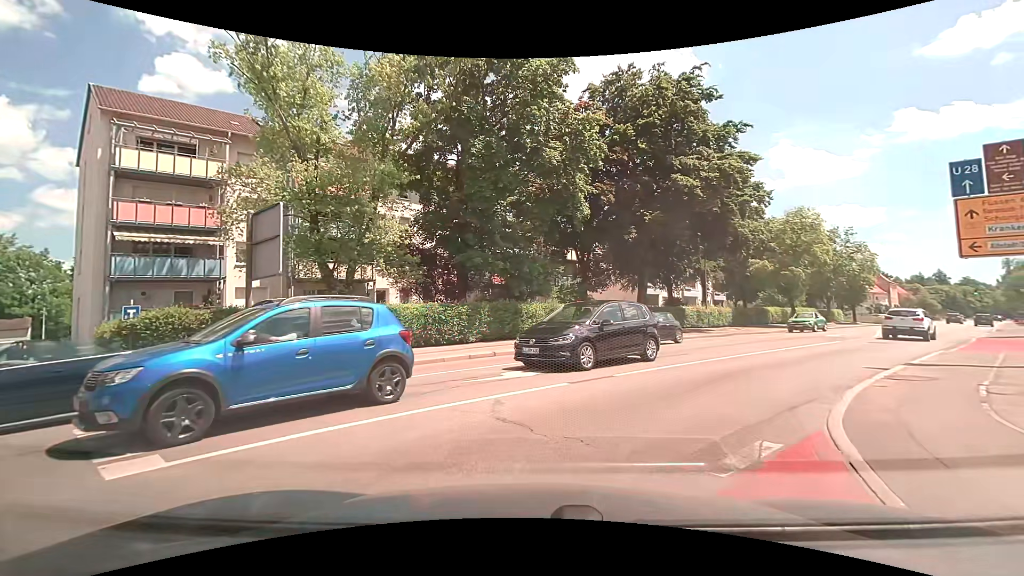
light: Day
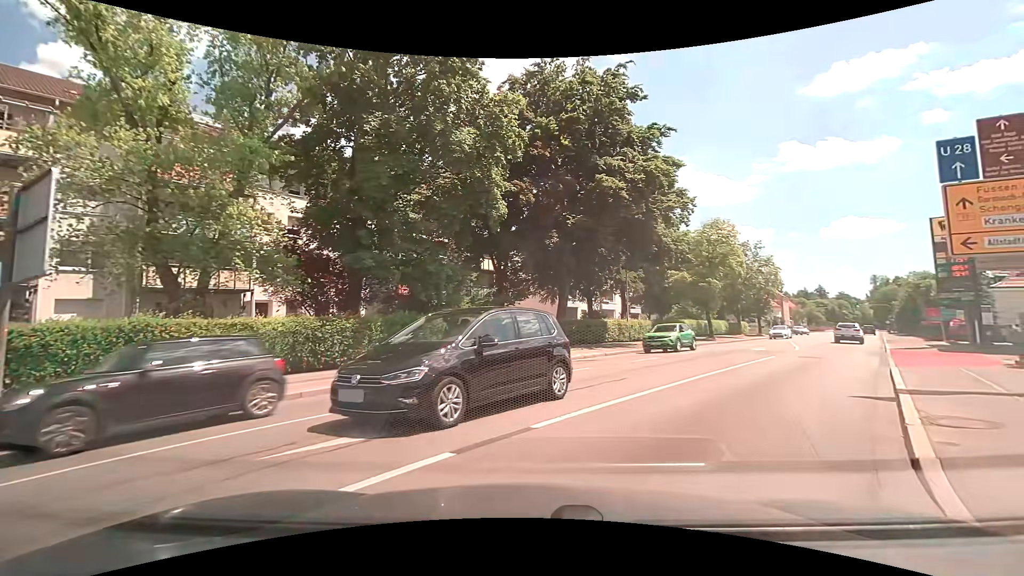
(+0.3, +4.0) m; +11°
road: secondary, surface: asphalt
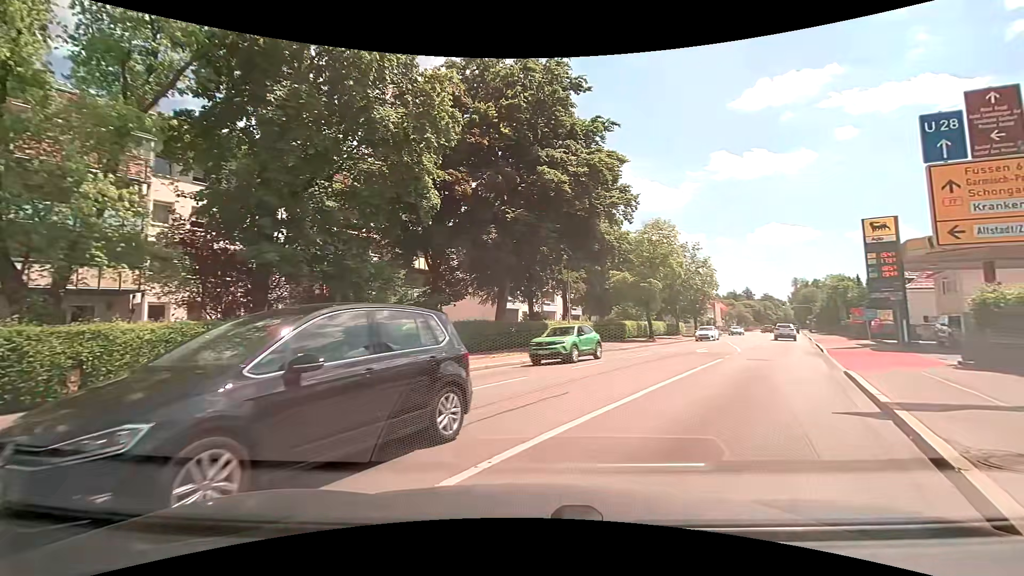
(+0.1, +2.3) m; +6°
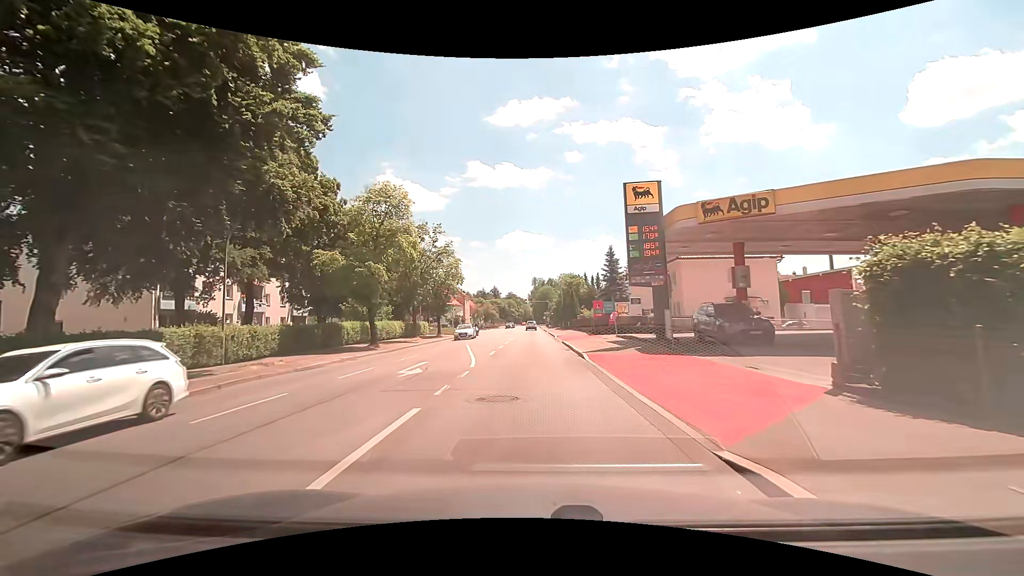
(+4.2, +12.2) m; +27°
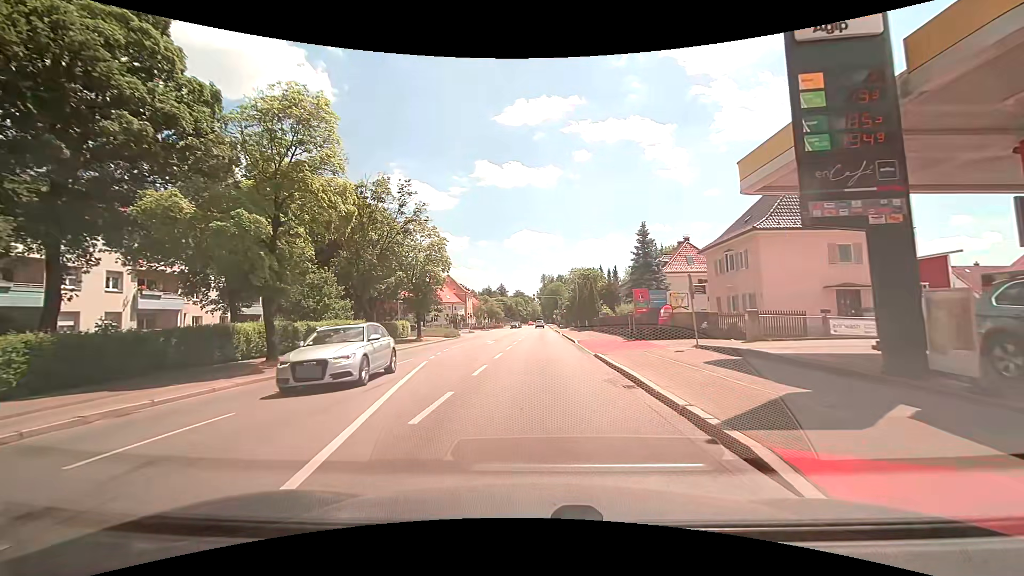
(-0.2, +14.7) m; -1°
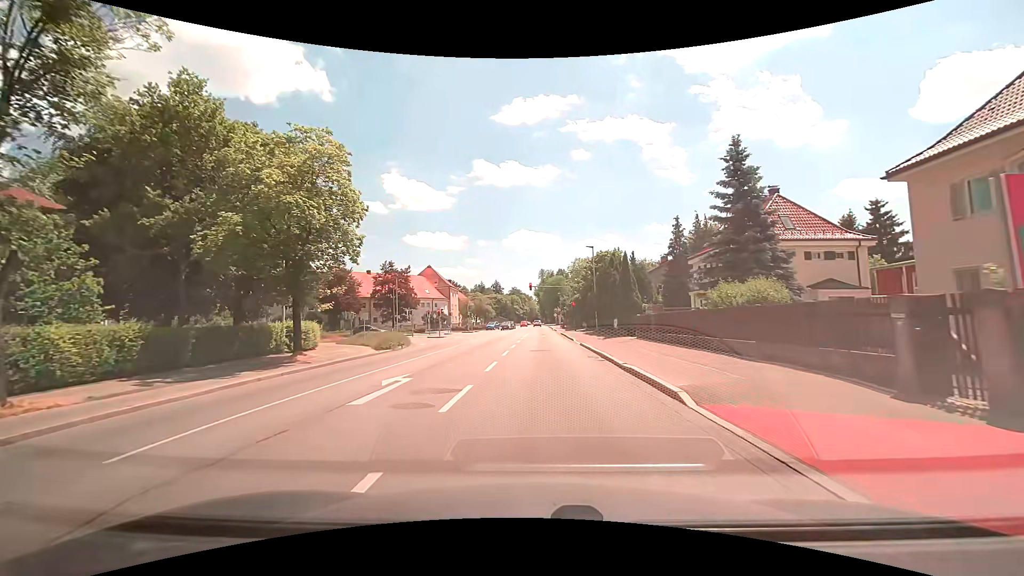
(-0.1, +23.3) m; 0°
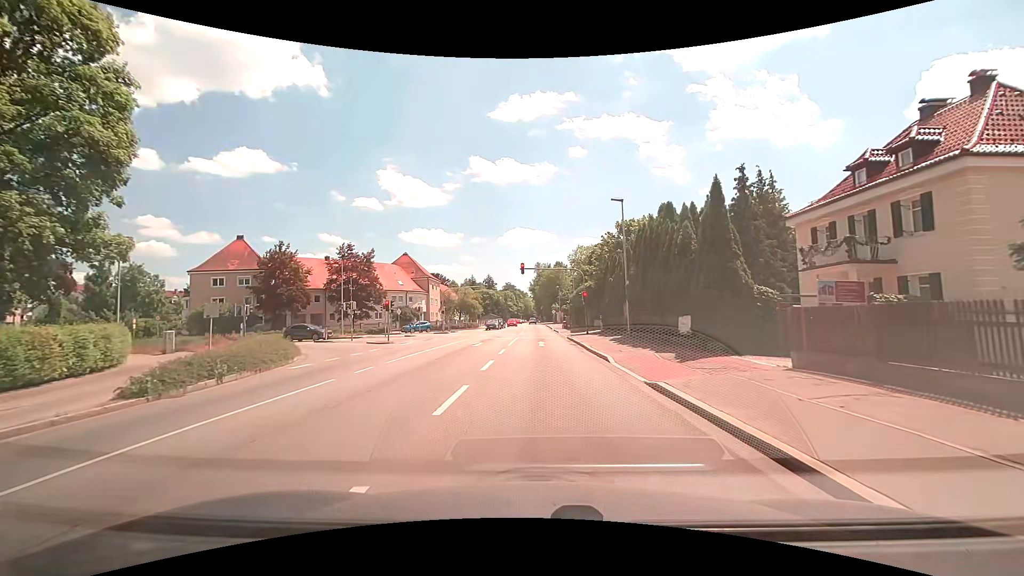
(+0.1, +18.3) m; +1°
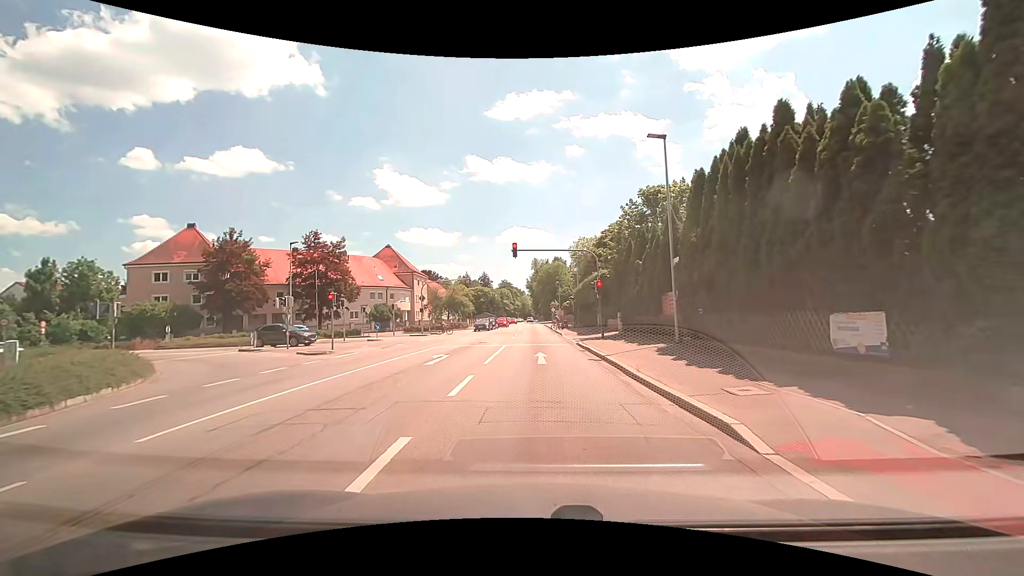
(-0.1, +10.3) m; 0°
(0, +10) (0, +20) (0, +30) (0, +40) (0, +50) (-1, +60) (-1, +70) (-1, +80) (-1, +90) (-1, +100) m
